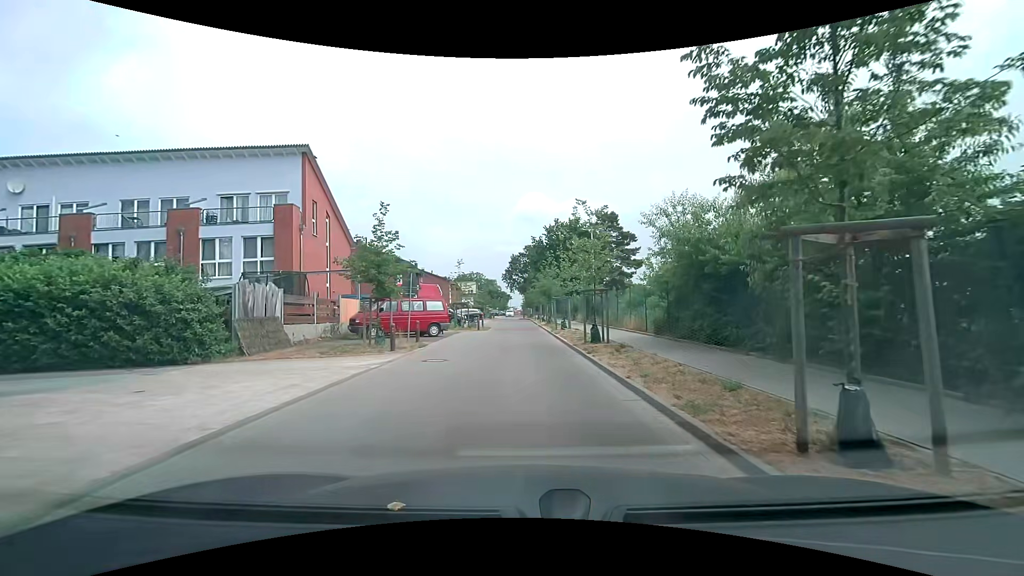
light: Day
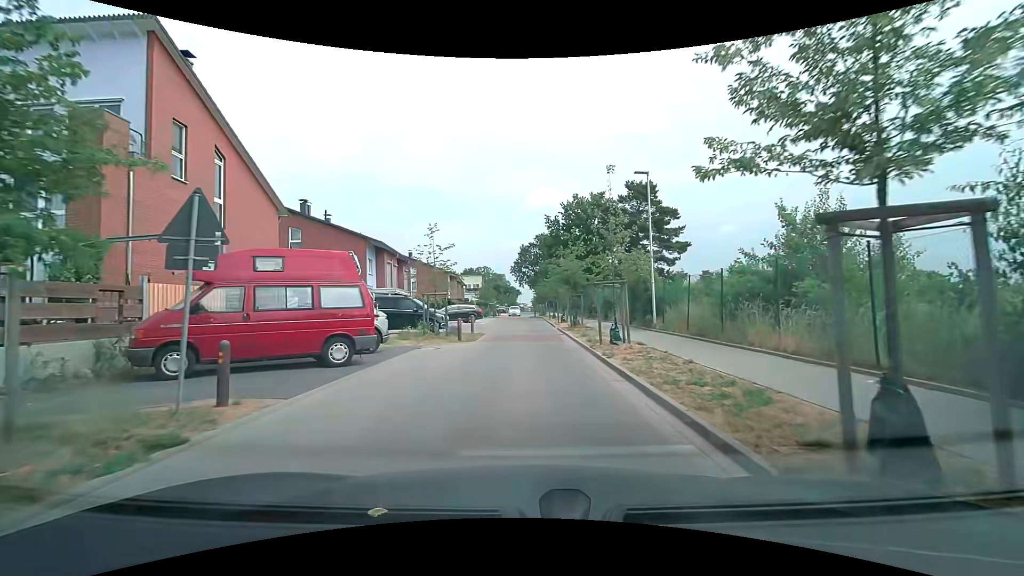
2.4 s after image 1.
(-0.2, +13.6) m; -1°
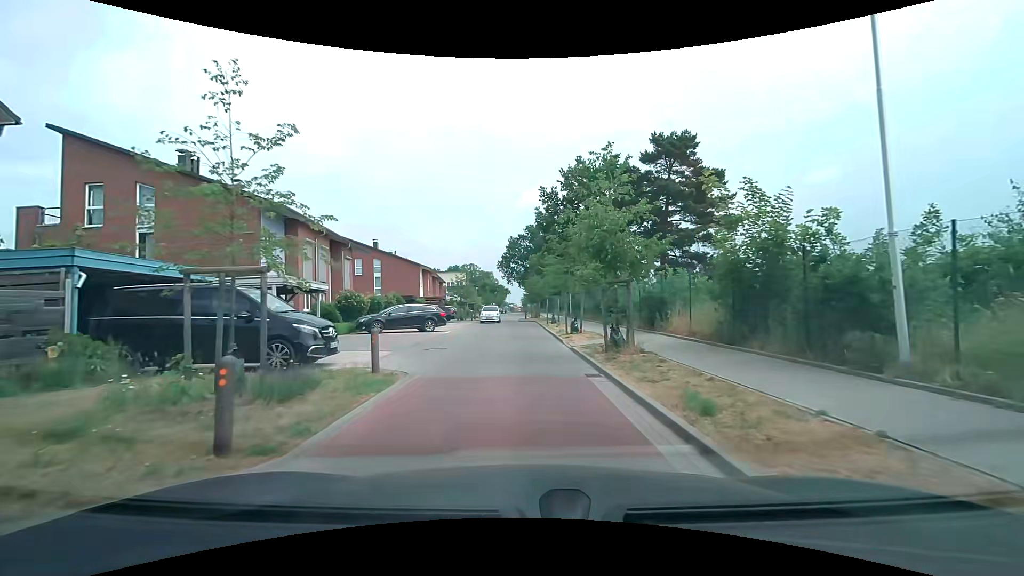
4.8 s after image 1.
(+0.1, +14.3) m; +1°
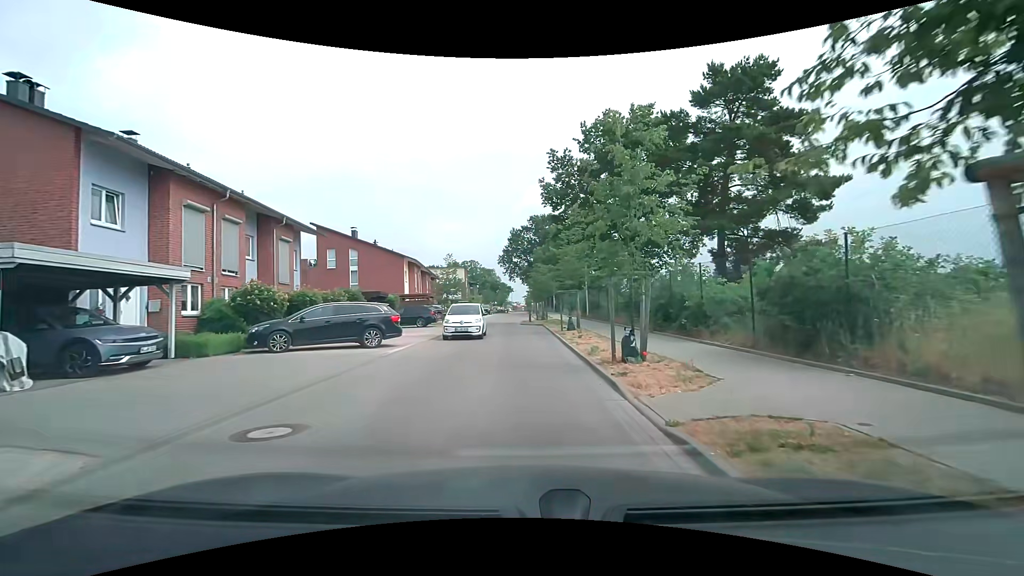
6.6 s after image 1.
(0.0, +10.4) m; 0°
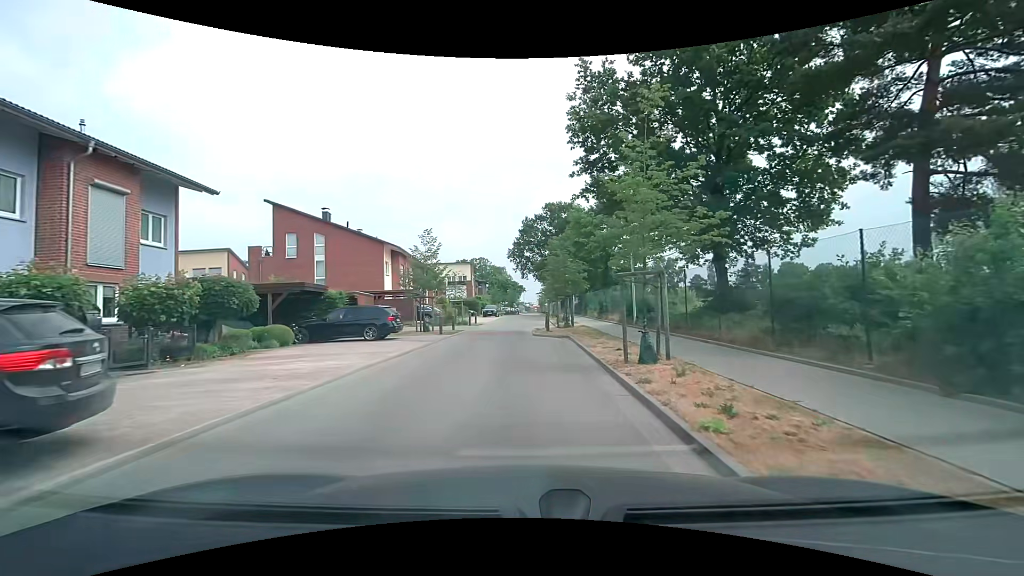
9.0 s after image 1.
(-0.1, +12.6) m; -1°
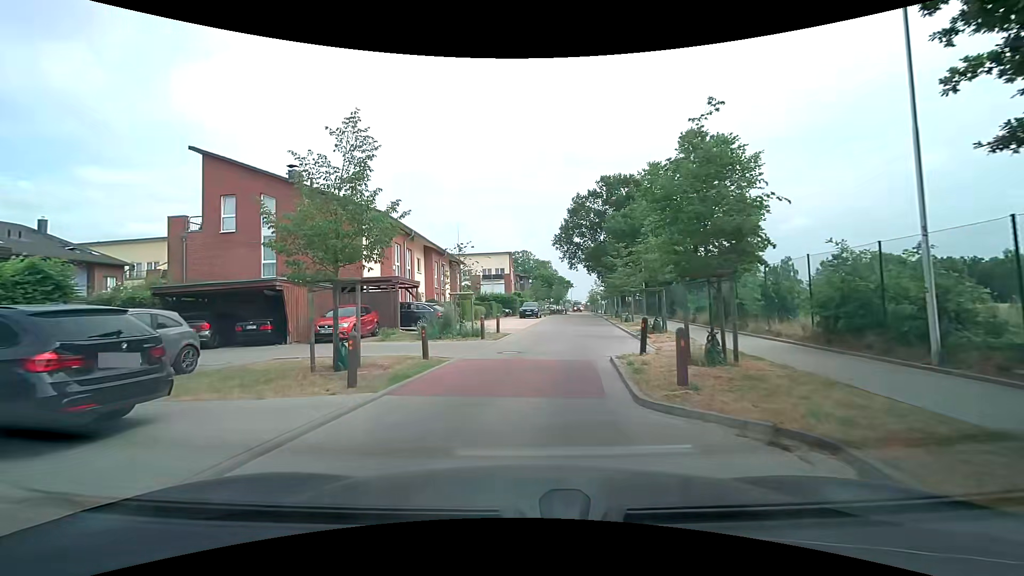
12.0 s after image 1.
(-0.4, +15.9) m; -5°
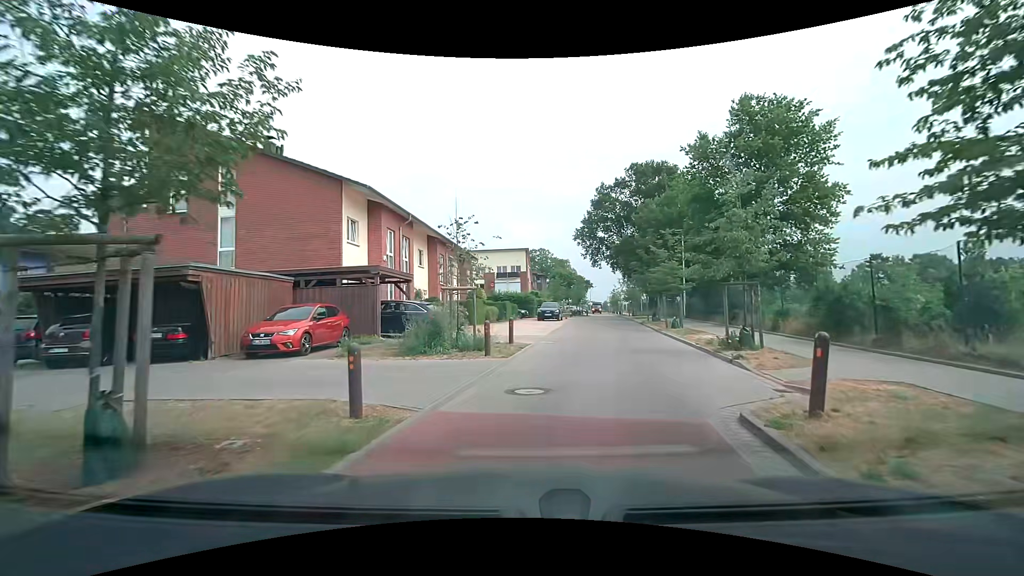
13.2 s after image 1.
(-0.3, +6.2) m; -3°
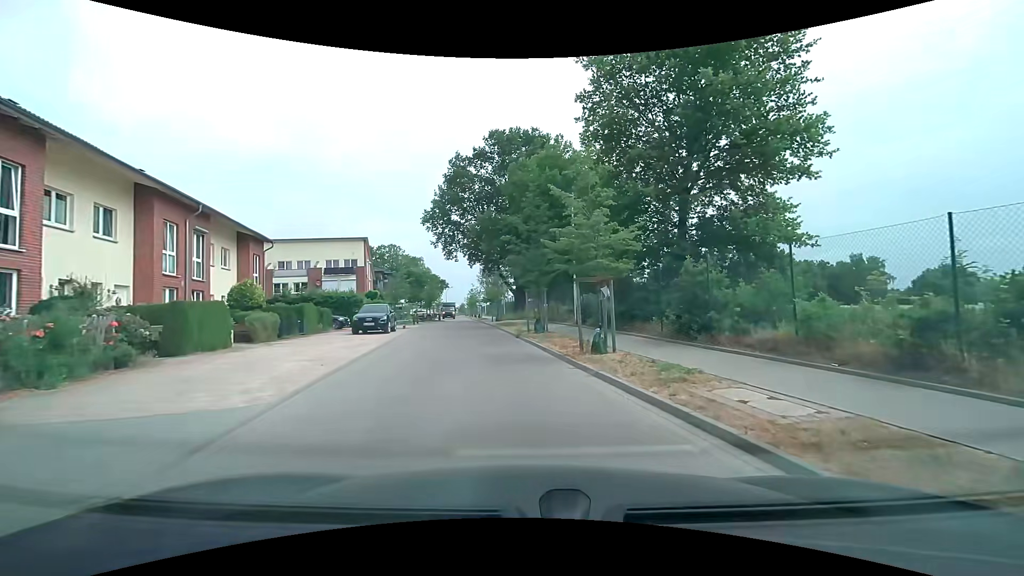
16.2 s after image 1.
(+1.9, +14.2) m; +16°
(0, +10) (-1, +20) (-3, +30) (-4, +40) (-5, +50) (-7, +60) (-8, +69) (-10, +79) (-11, +89) (-13, +99) m
